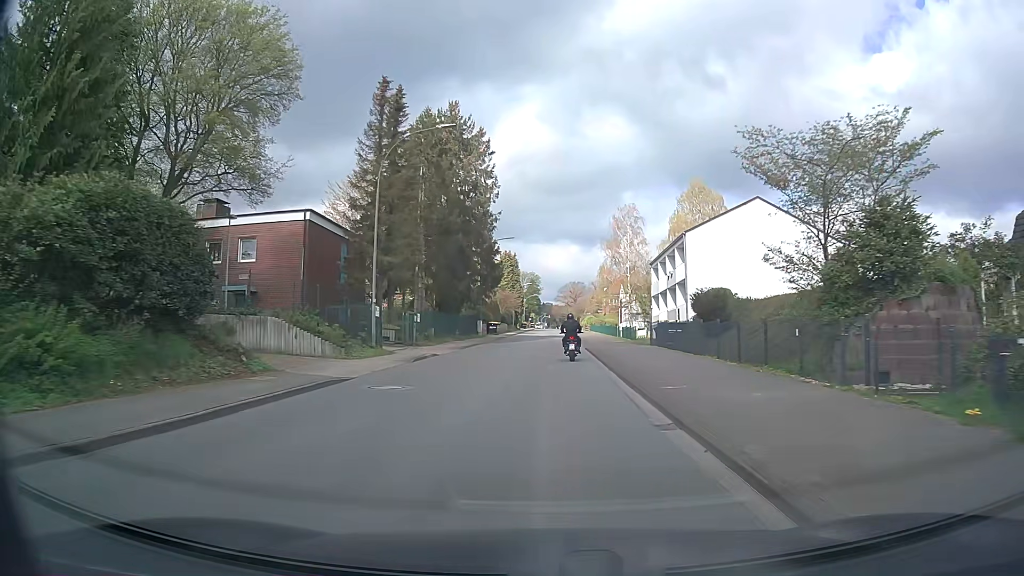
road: secondary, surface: asphalt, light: Day
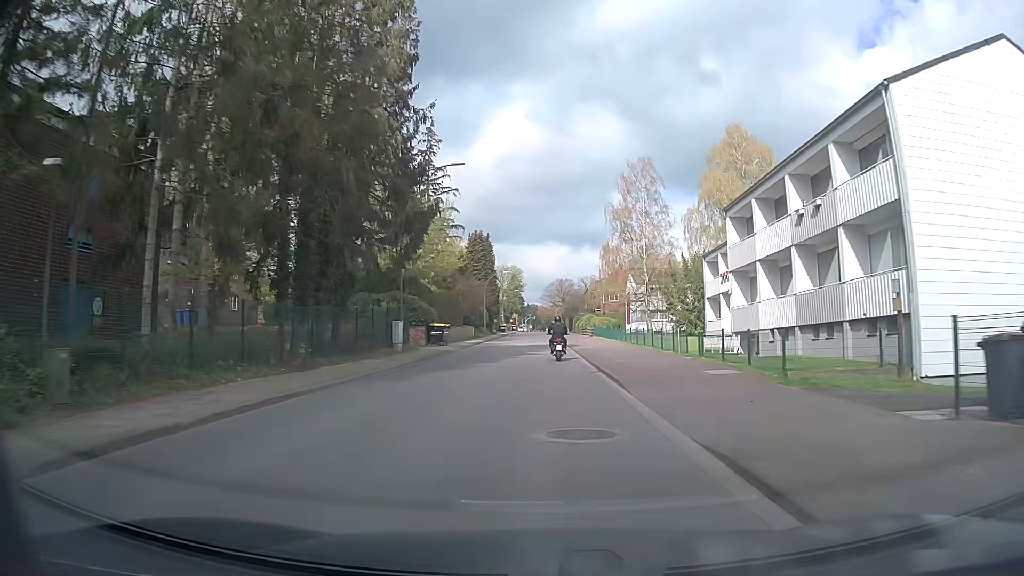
(+0.4, +29.3) m; +1°
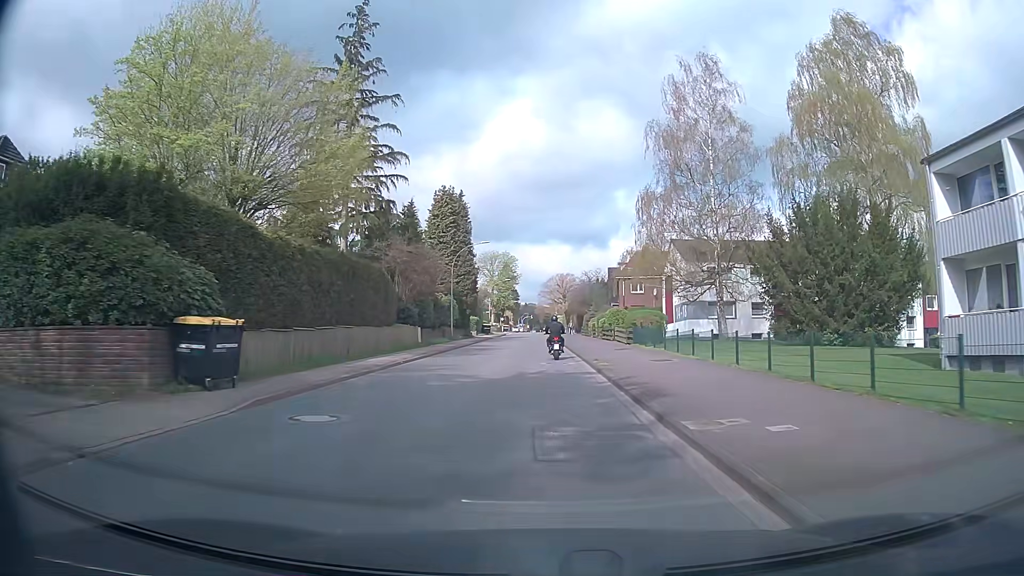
(+0.2, +29.7) m; +1°
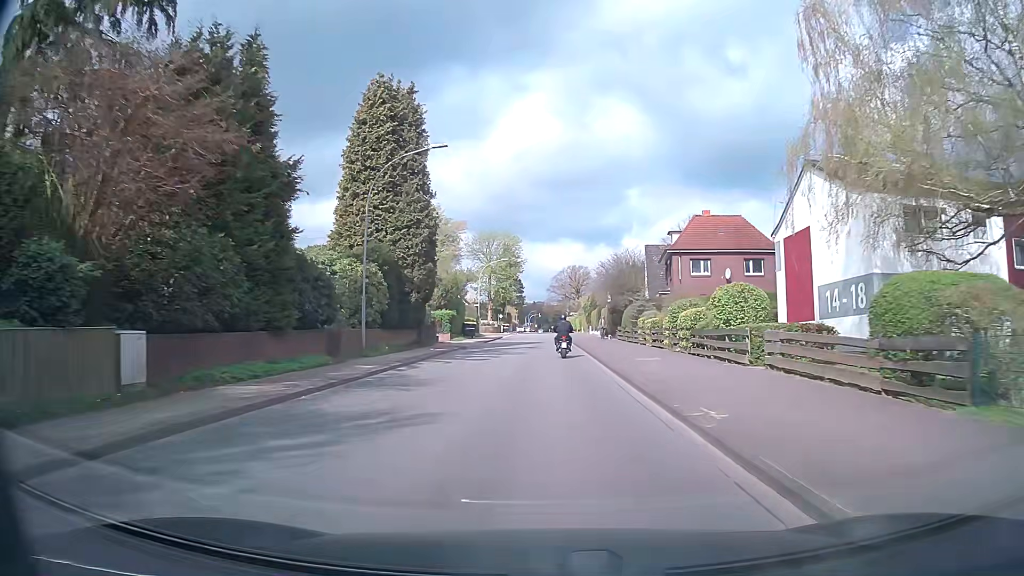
(-0.5, +29.4) m; -1°
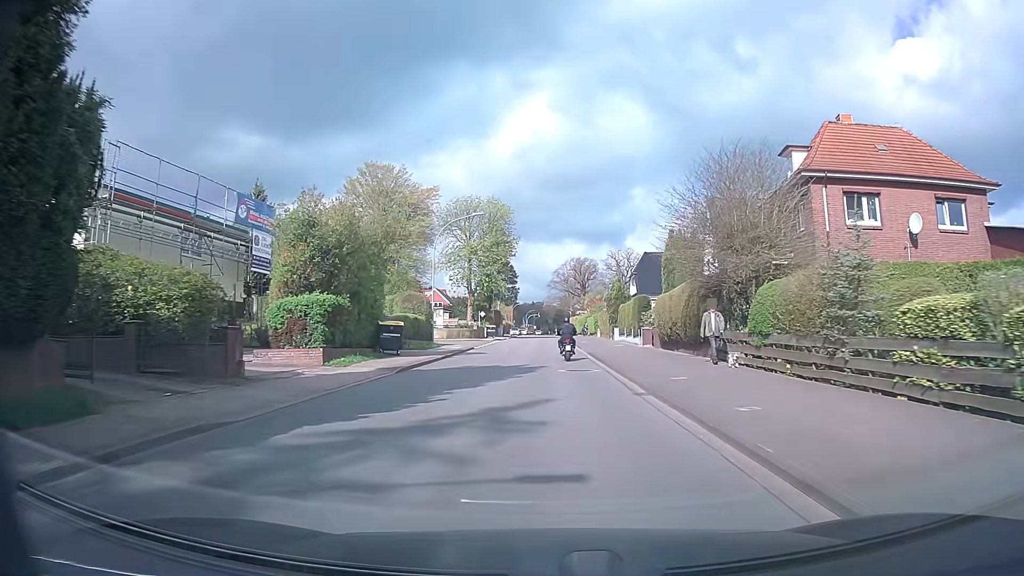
(-0.1, +29.2) m; +1°
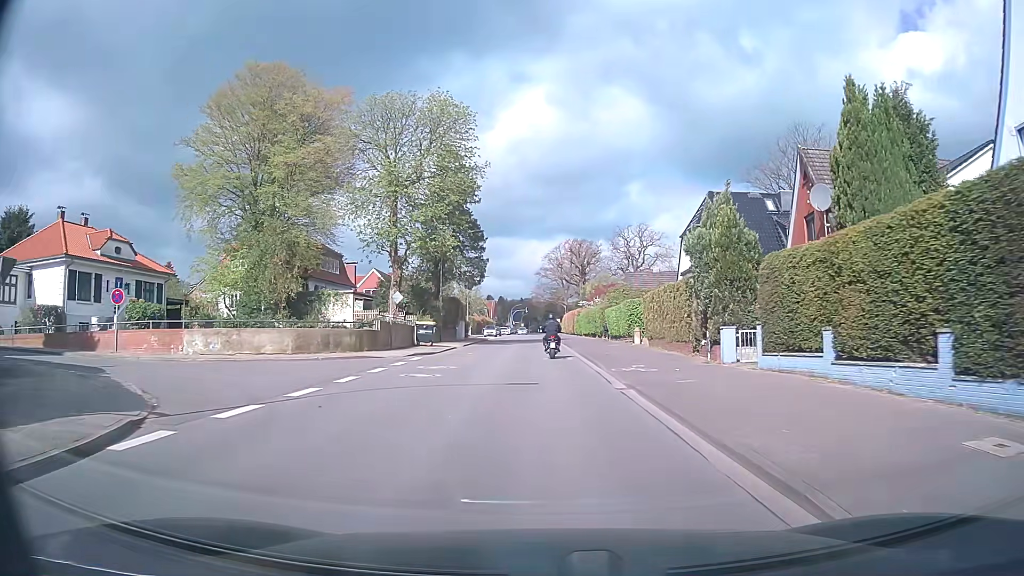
(0.0, +35.5) m; +1°
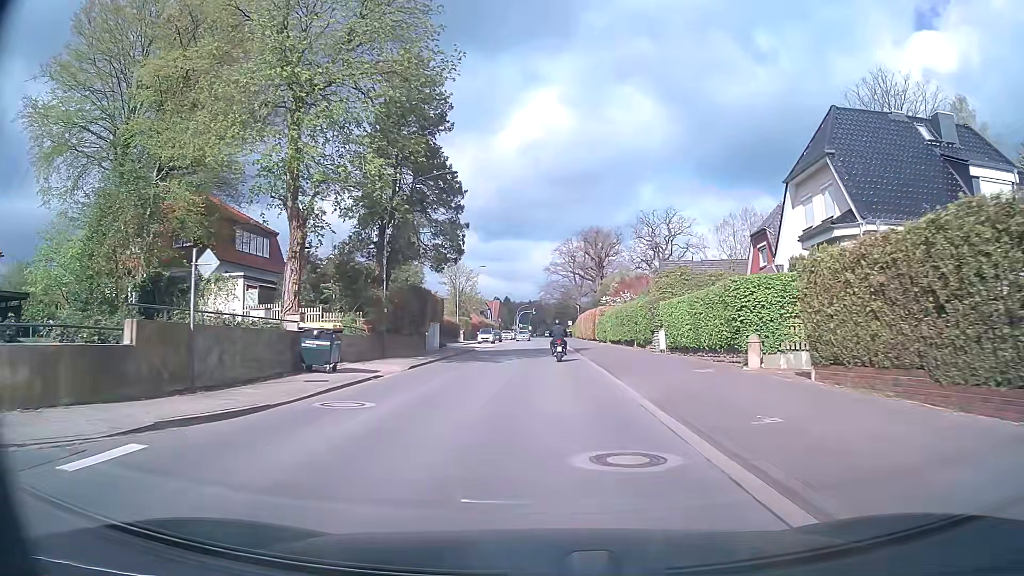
(-0.2, +19.2) m; -1°
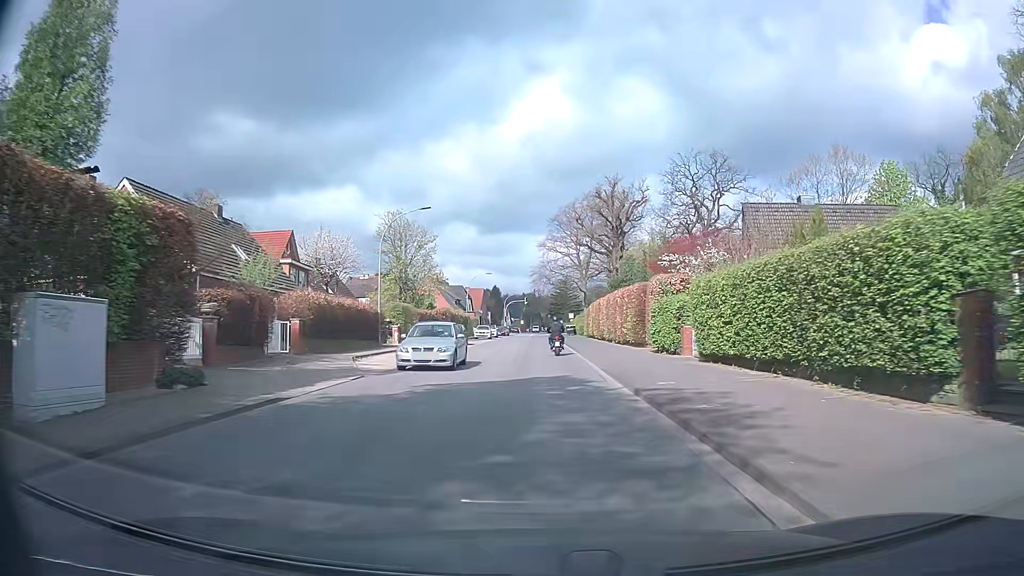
(+0.1, +32.2) m; +1°
(0, +10) (0, +20) (0, +30) (0, +40) (0, +50) (0, +60) (0, +70) (0, +80) (0, +90) (0, +100) m
